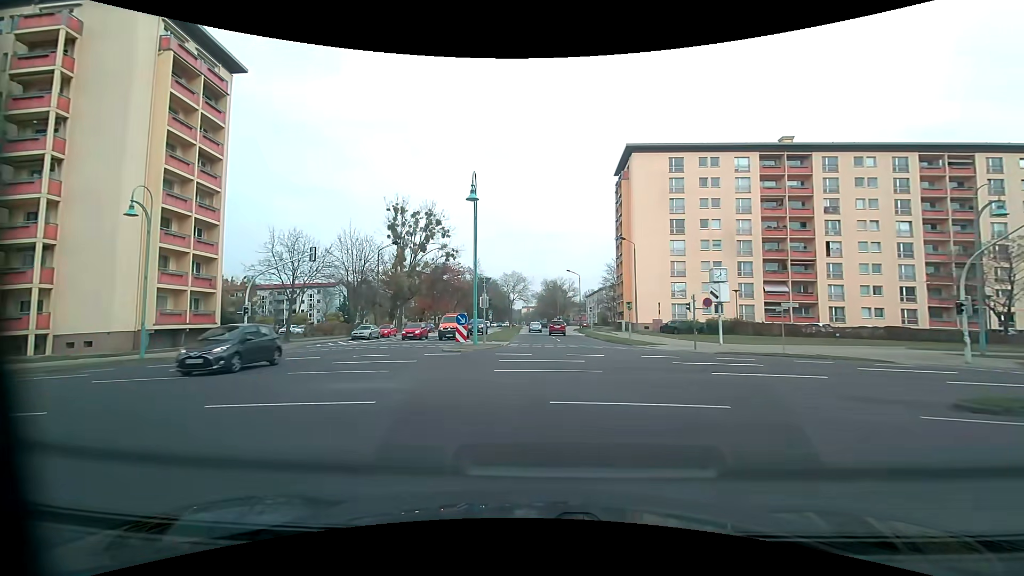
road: tertiary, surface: asphalt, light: Day
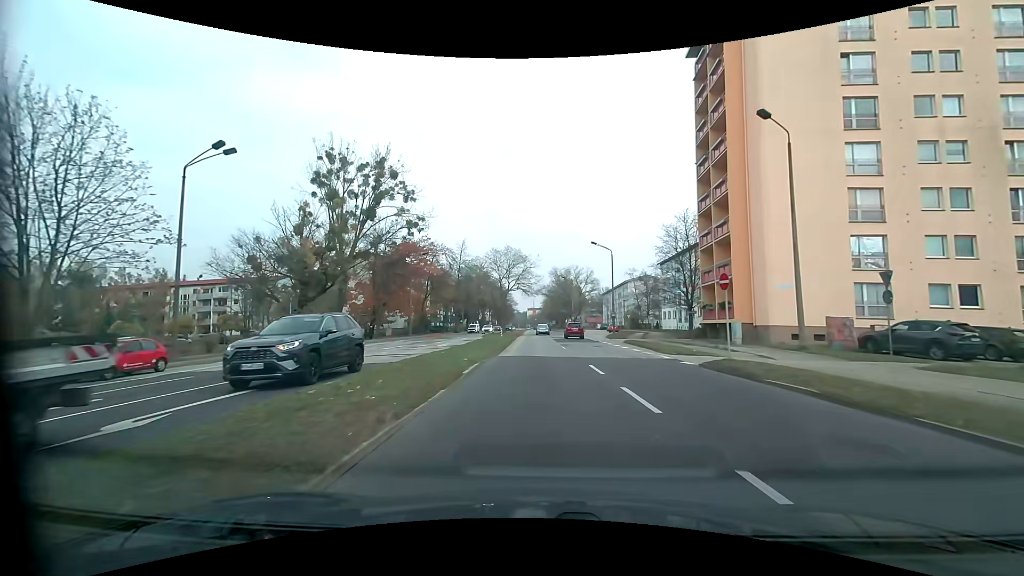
(-0.3, +36.8) m; -1°
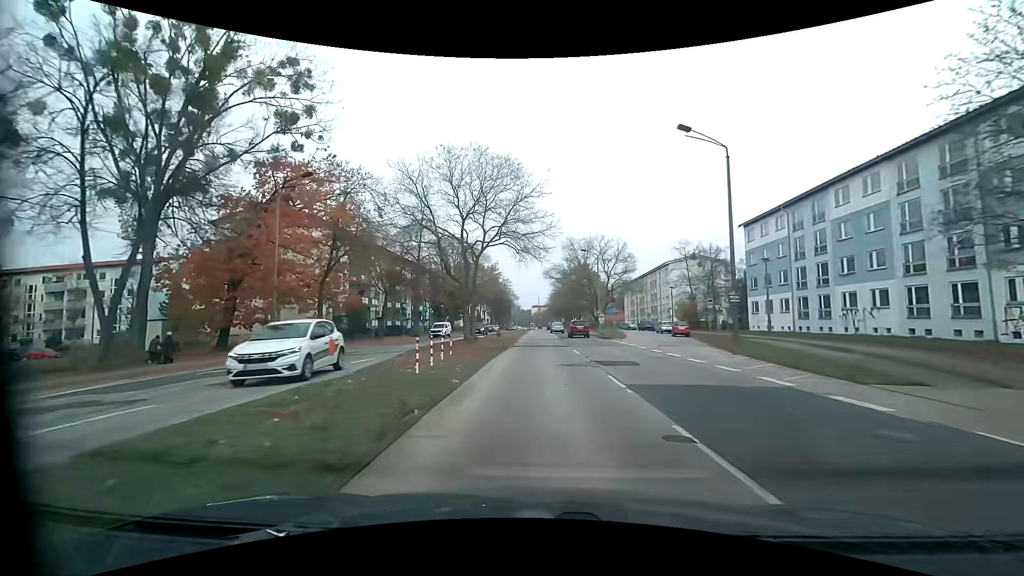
(-0.5, +37.3) m; -1°
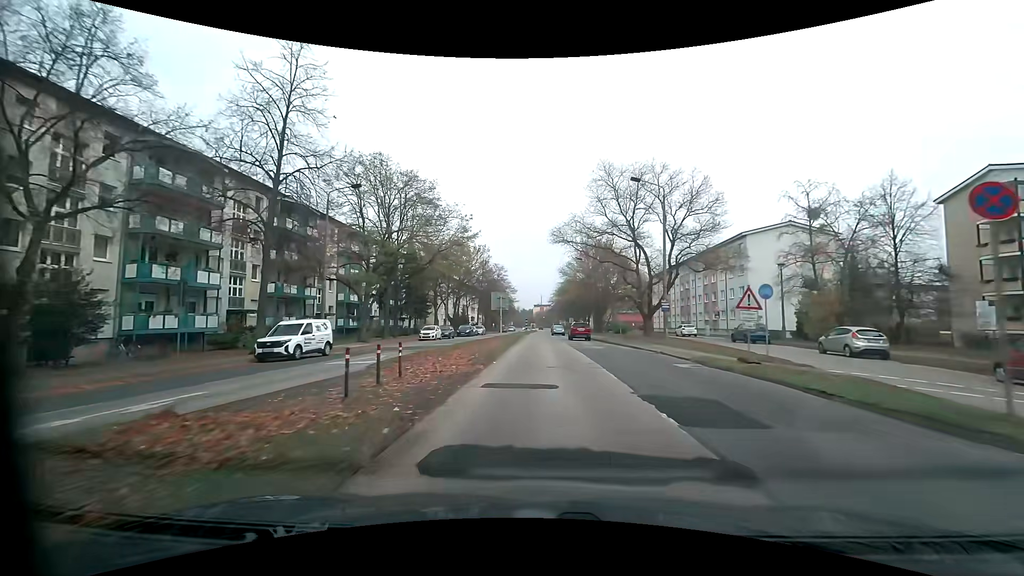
(+0.1, +35.1) m; 0°
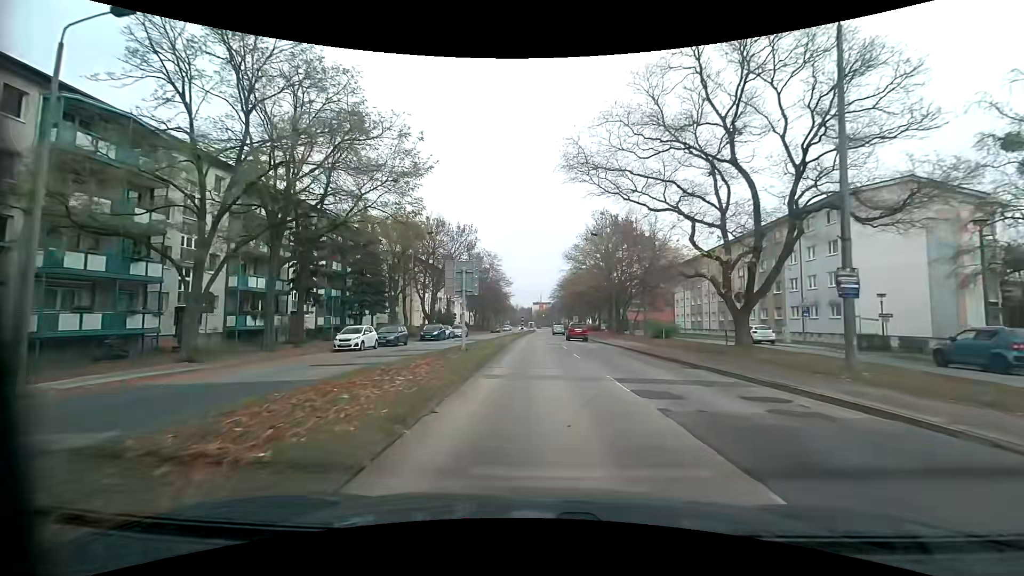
(0.0, +20.2) m; 0°
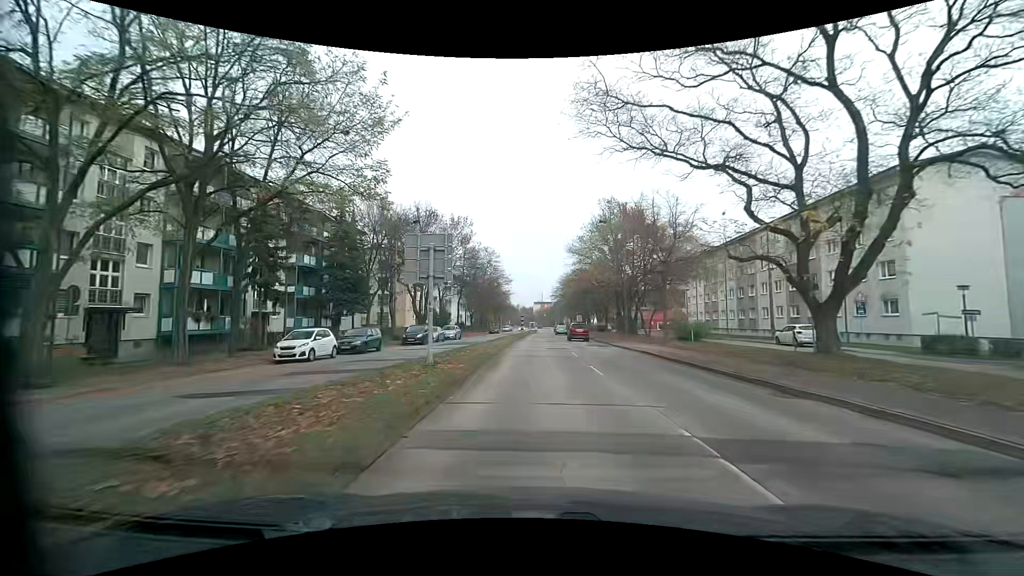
(0.0, +6.6) m; 0°
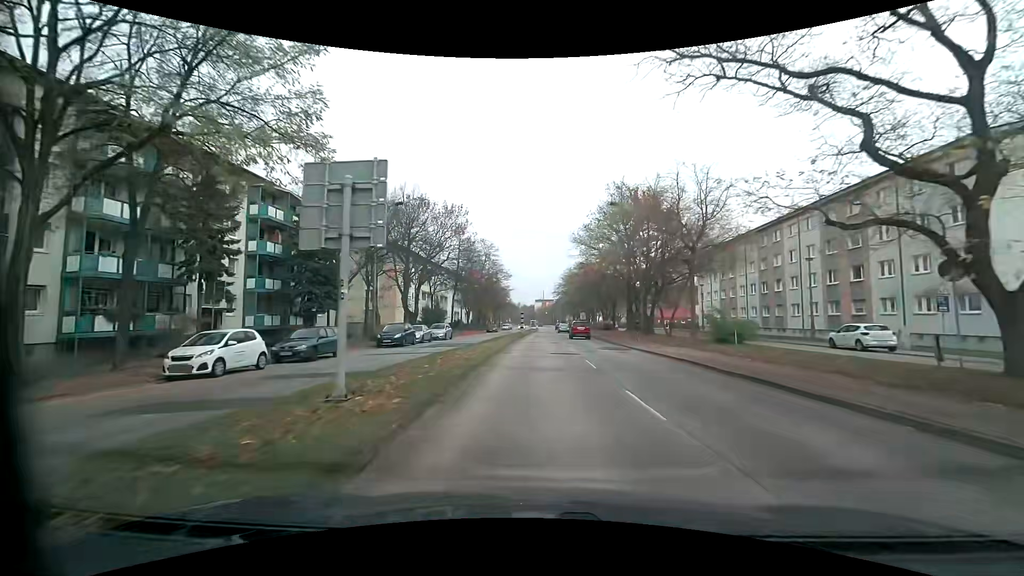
(0.0, +6.5) m; 0°
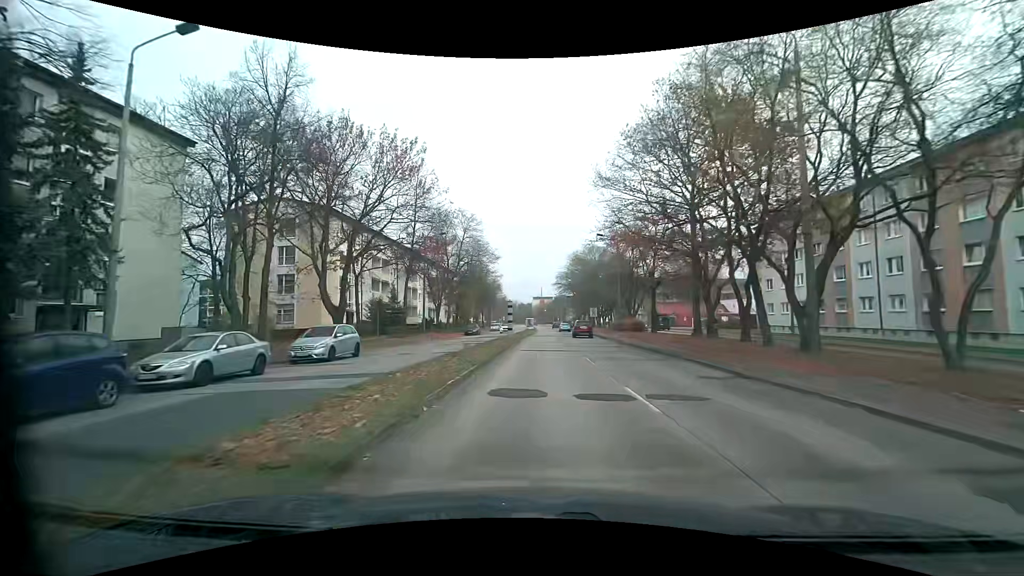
(-0.2, +25.5) m; 0°
(0, +10) (0, +20) (0, +30) (0, +40) (+1, +50) (+1, +60) (+1, +70) (+1, +80) (+1, +90) (+1, +100) m
